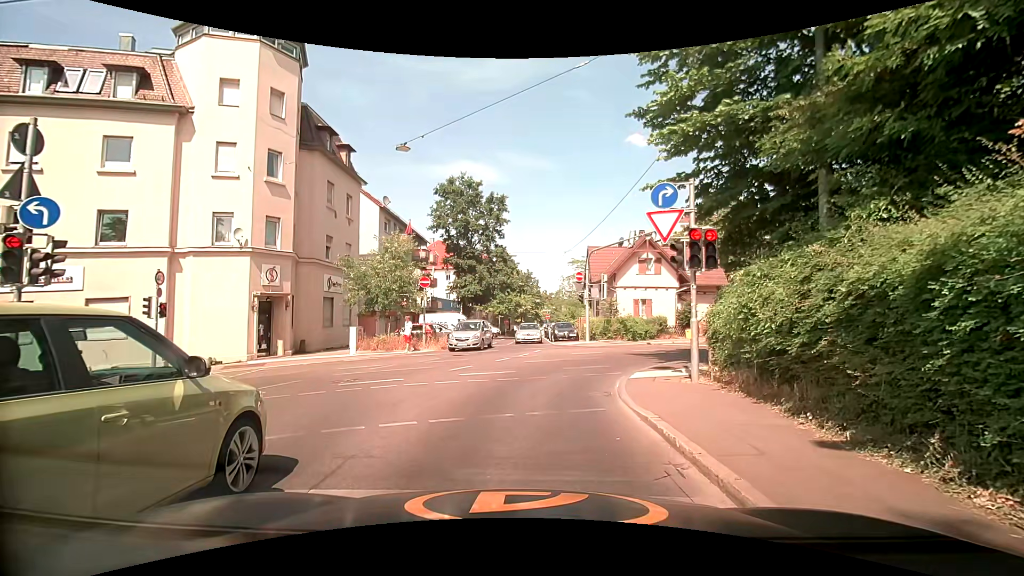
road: unclassified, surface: asphalt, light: Day
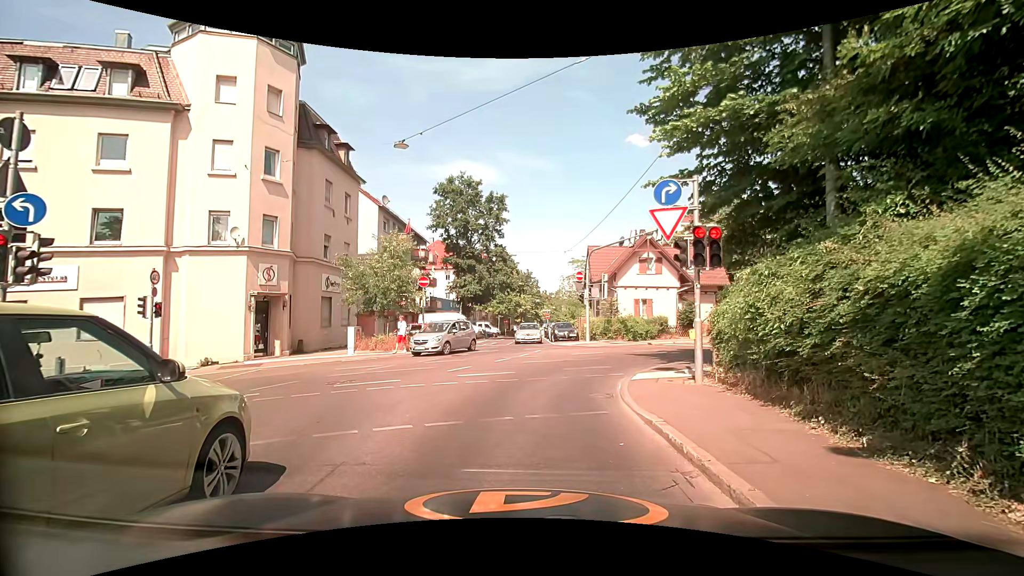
(0.0, +0.2) m; 0°
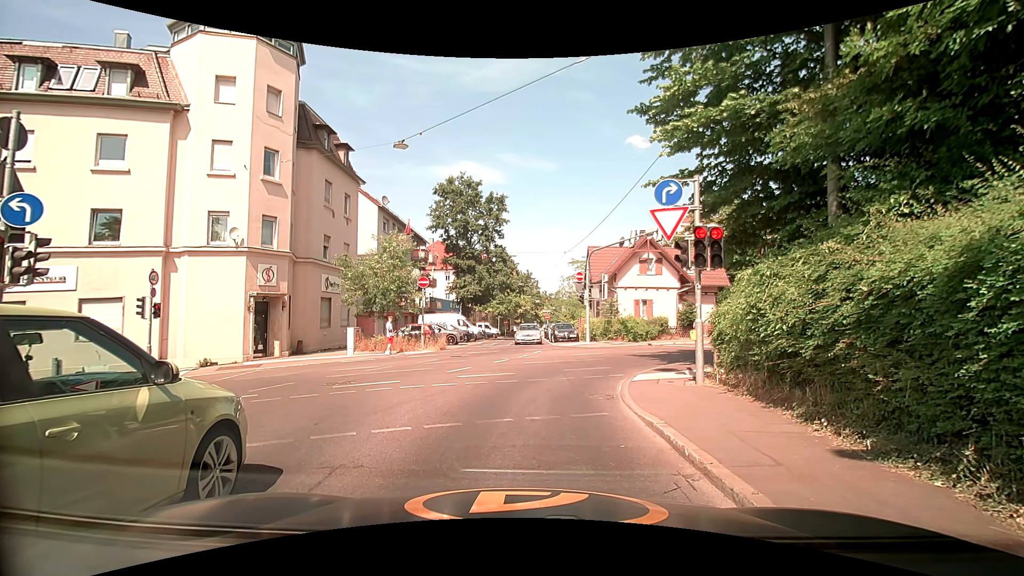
(0.0, +0.2) m; 0°
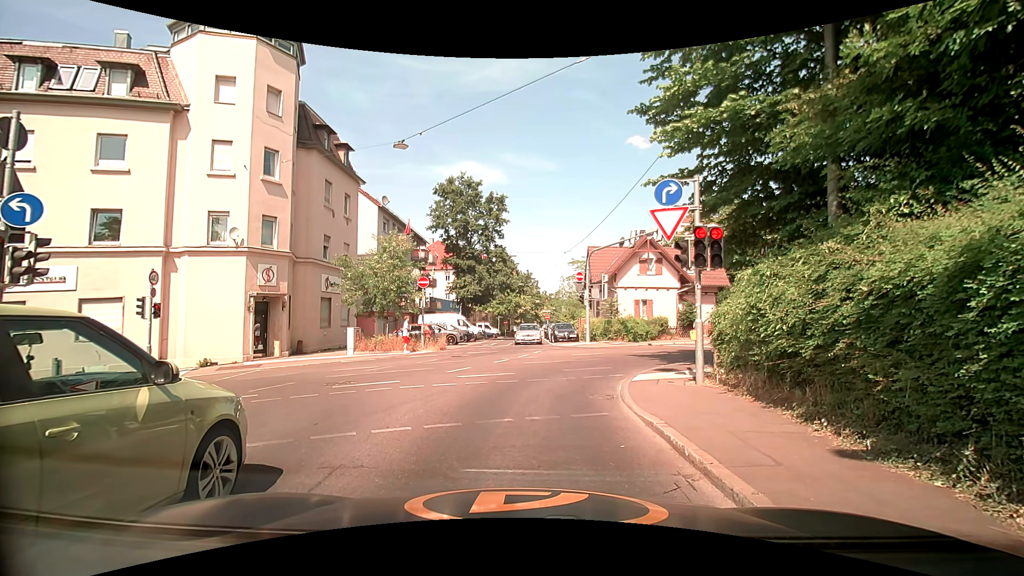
(0.0, 0.0) m; 0°
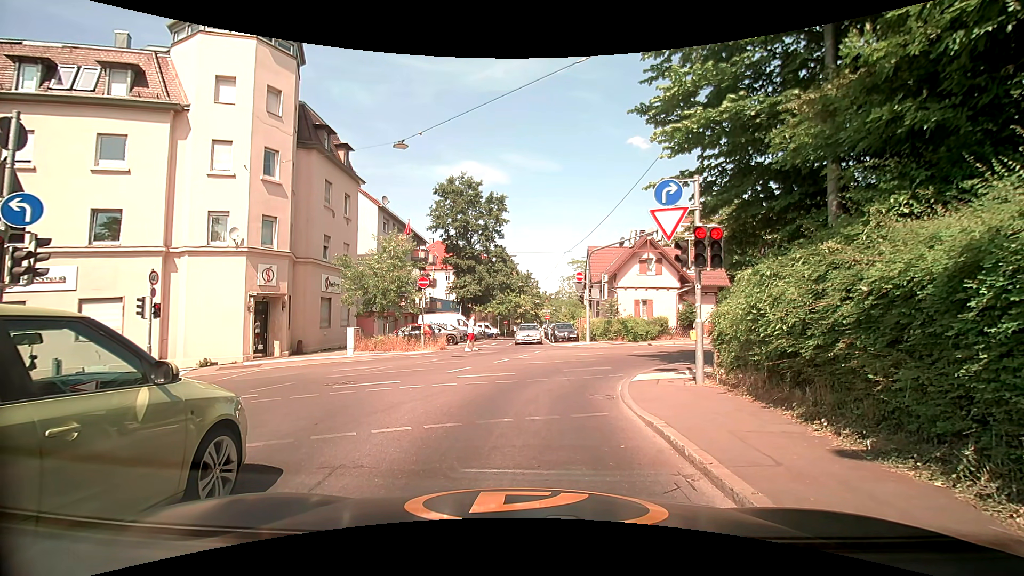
(0.0, 0.0) m; 0°
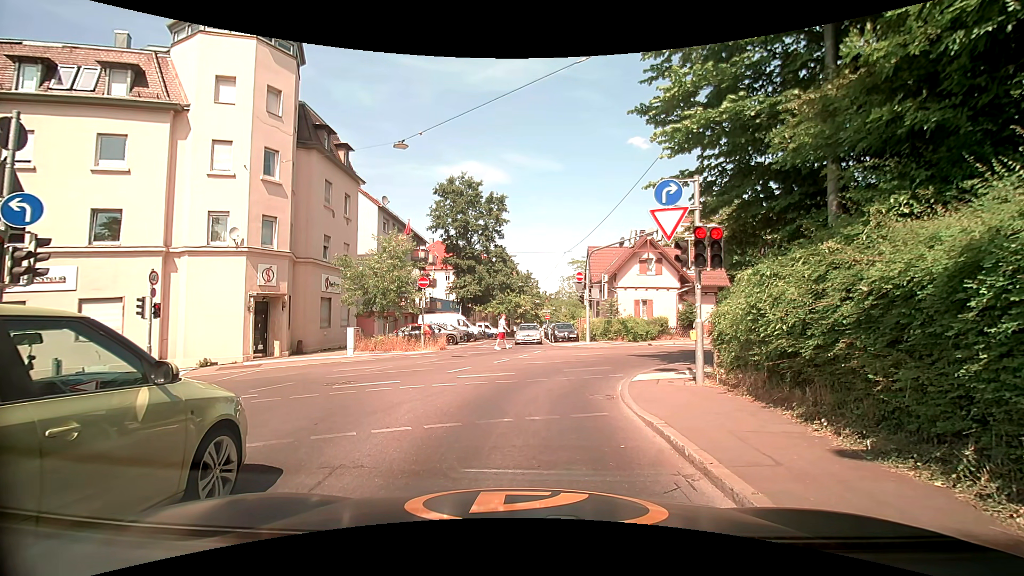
(0.0, 0.0) m; 0°
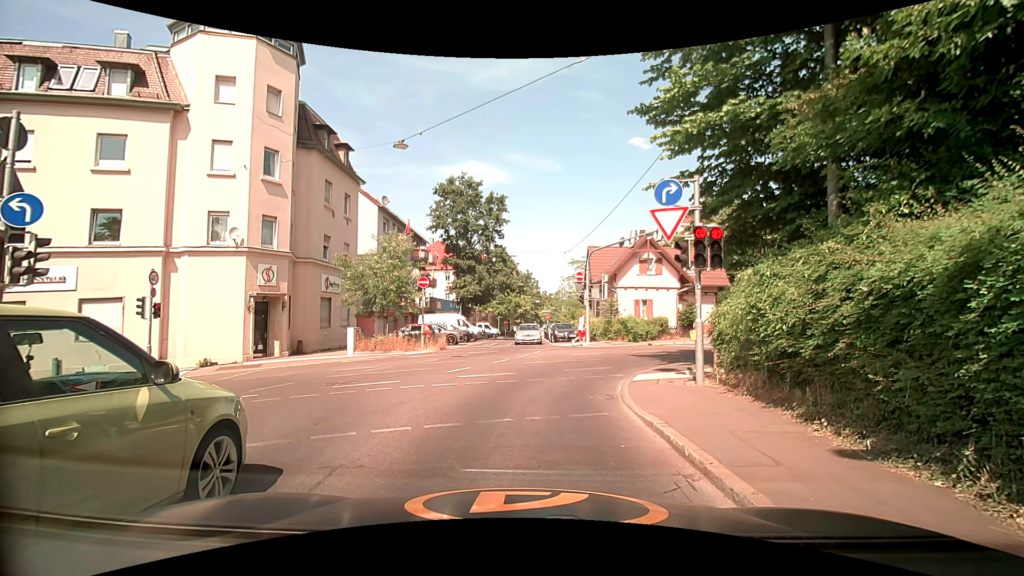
(0.0, 0.0) m; 0°
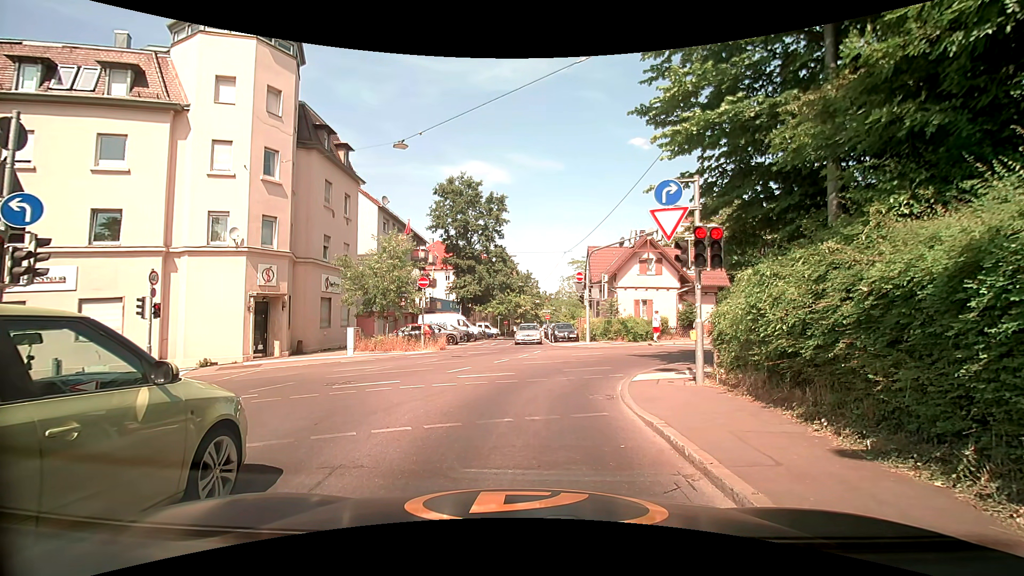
(0.0, 0.0) m; 0°
